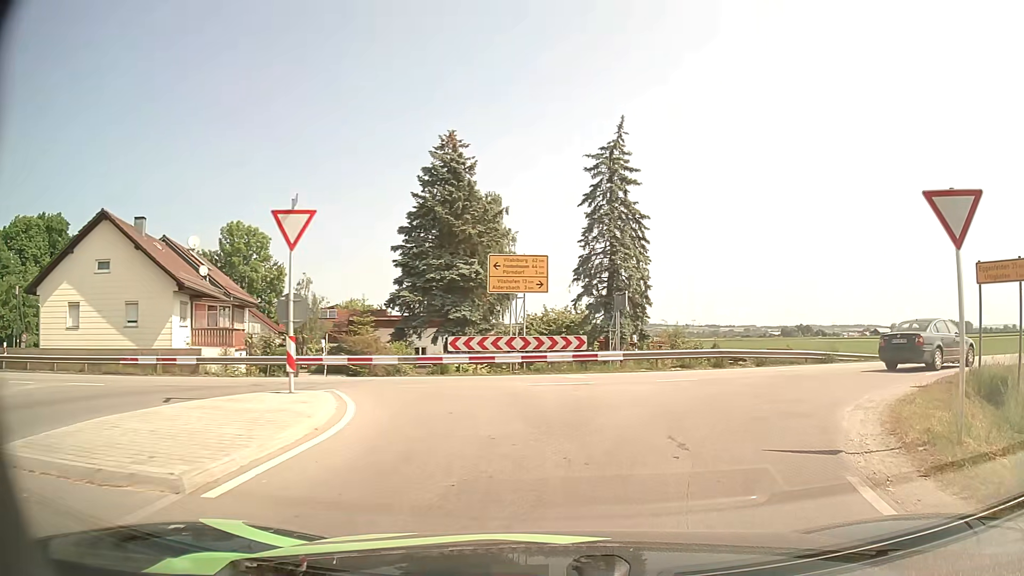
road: secondary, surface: asphalt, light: Day
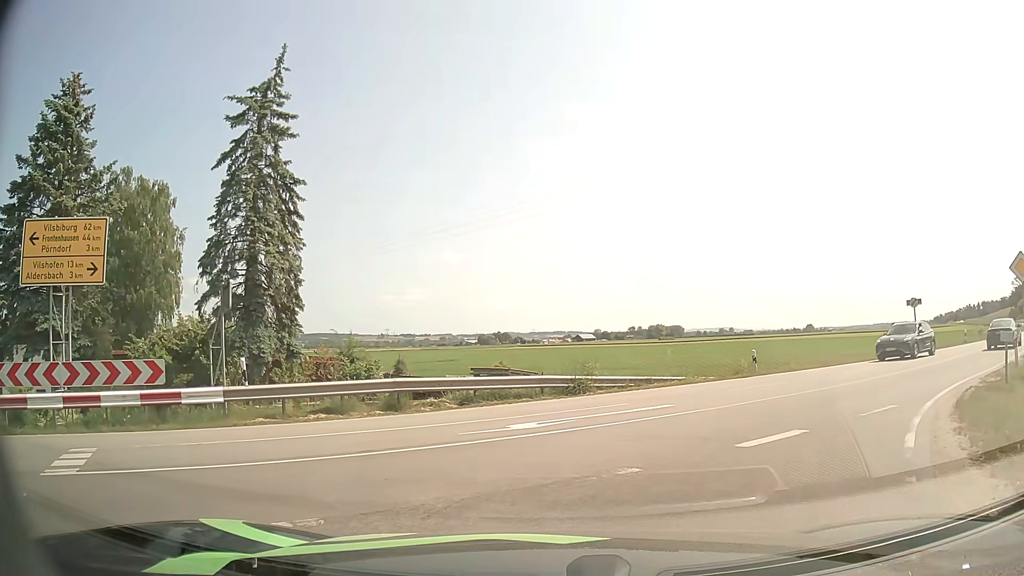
(+2.3, +10.3) m; +26°
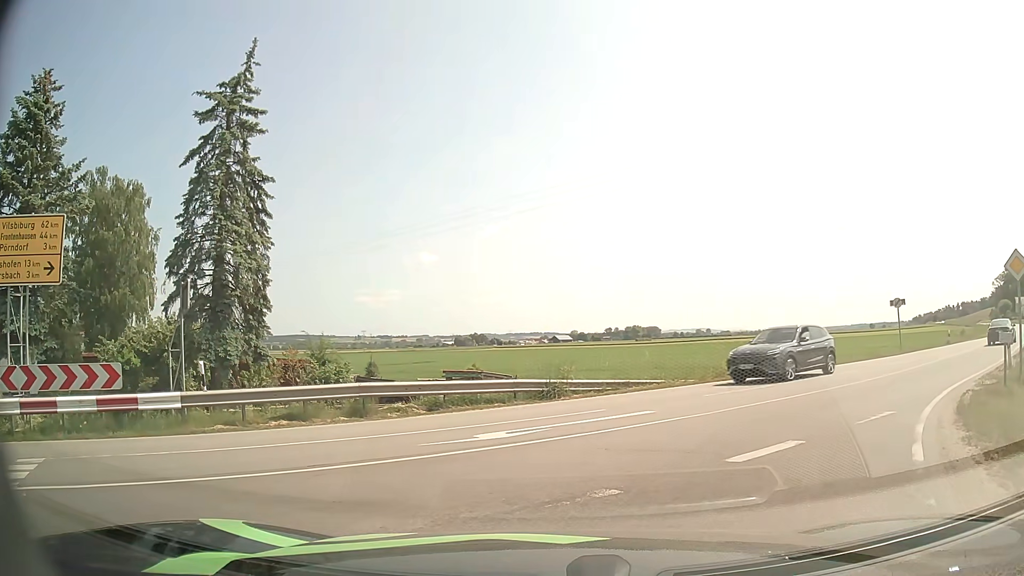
(0.0, +0.8) m; 0°
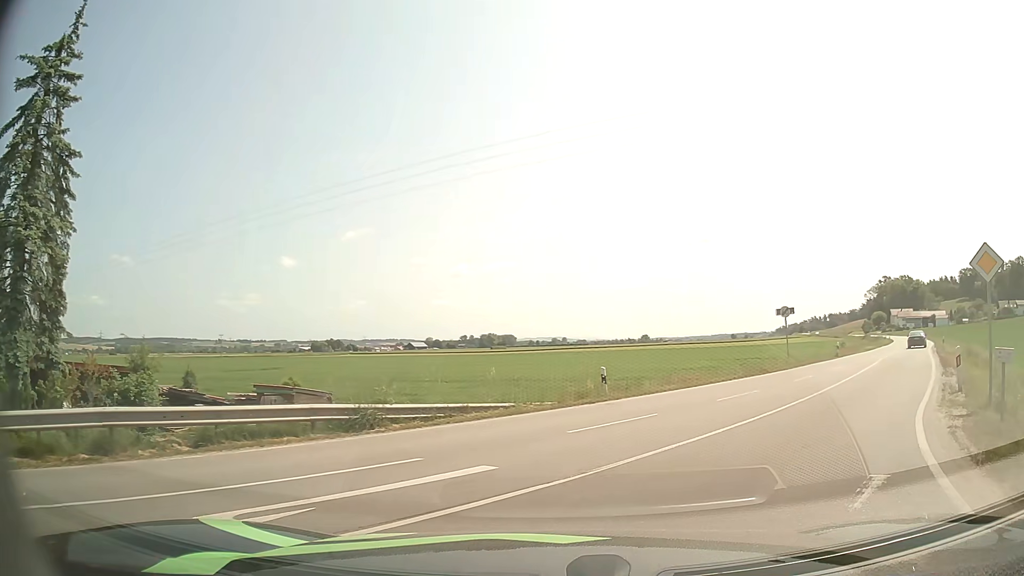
(+0.6, +4.7) m; +13°
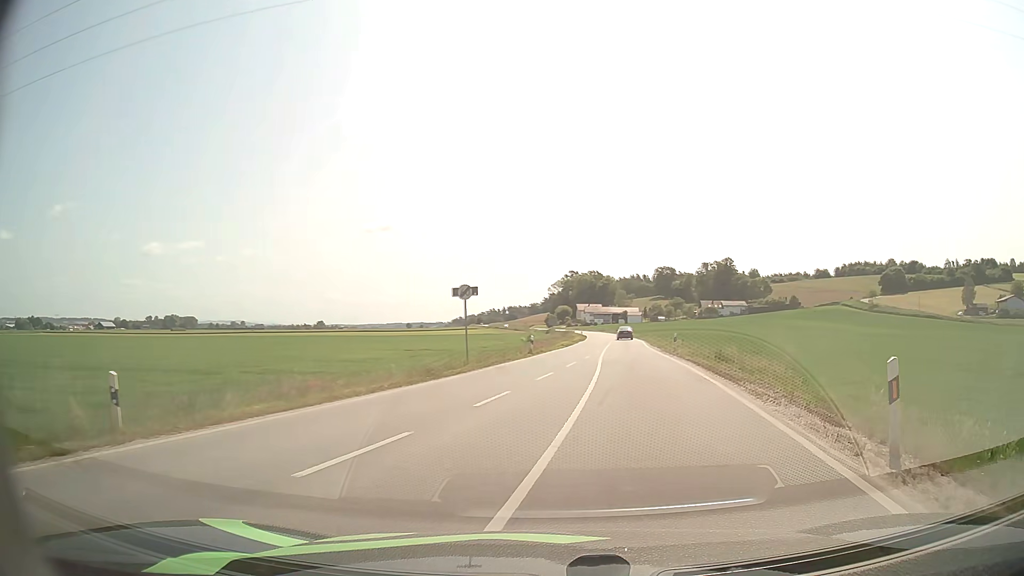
(+2.7, +10.0) m; +28°
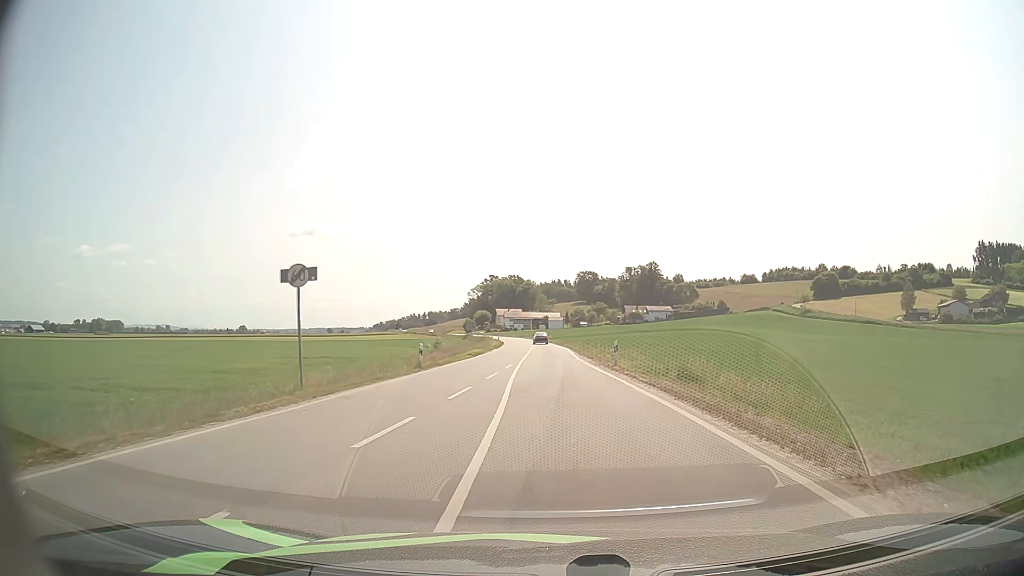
(+0.9, +10.3) m; +6°
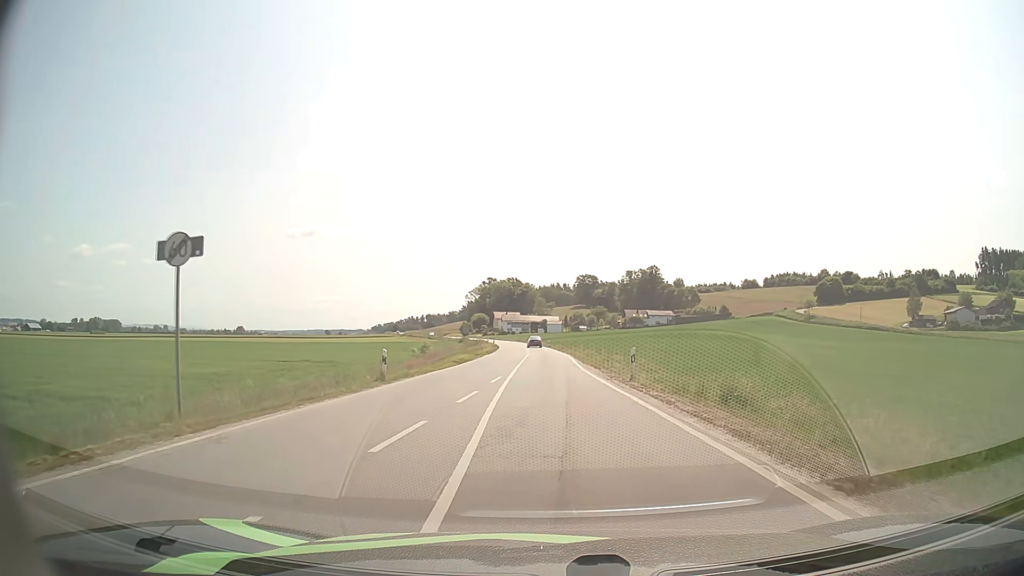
(0.0, +6.2) m; 0°
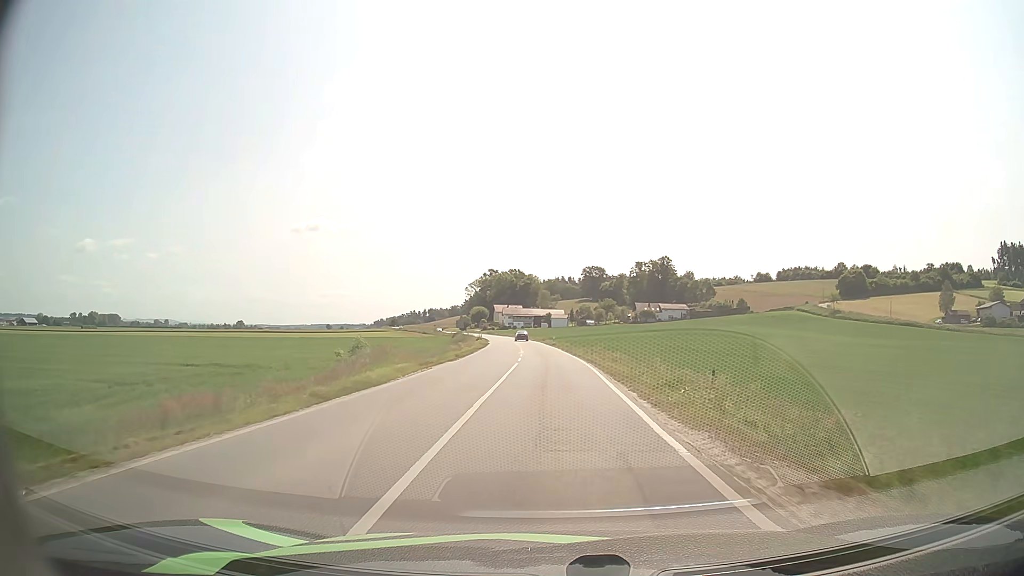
(0.0, +22.9) m; 0°
(0, +10) (0, +20) (0, +30) (0, +40) (0, +50) (-1, +60) (-1, +70) (-2, +80) (-3, +90) (-4, +100) m
